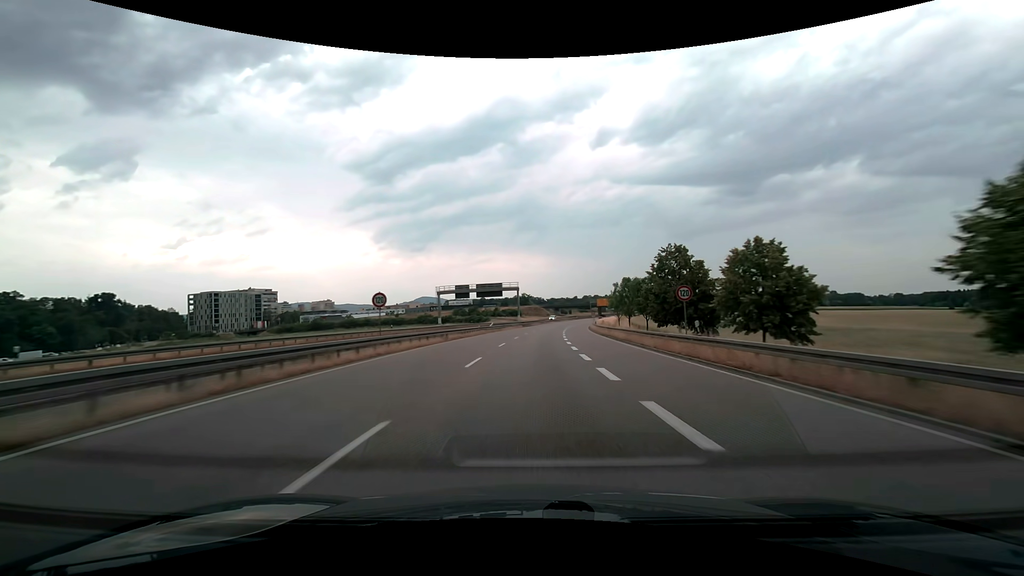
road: trunk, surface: asphalt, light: Day
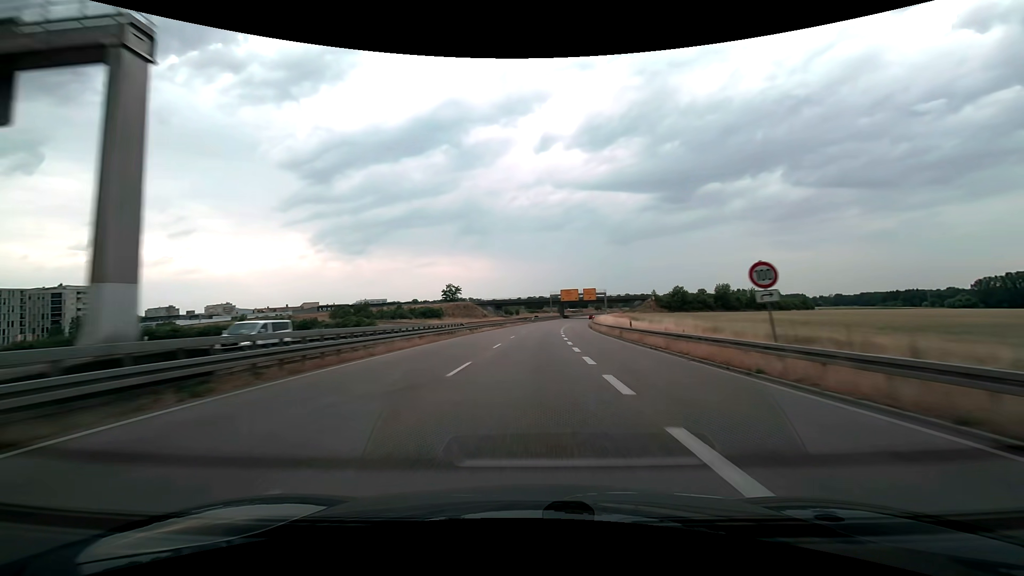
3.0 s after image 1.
(+5.0, +86.6) m; +7°
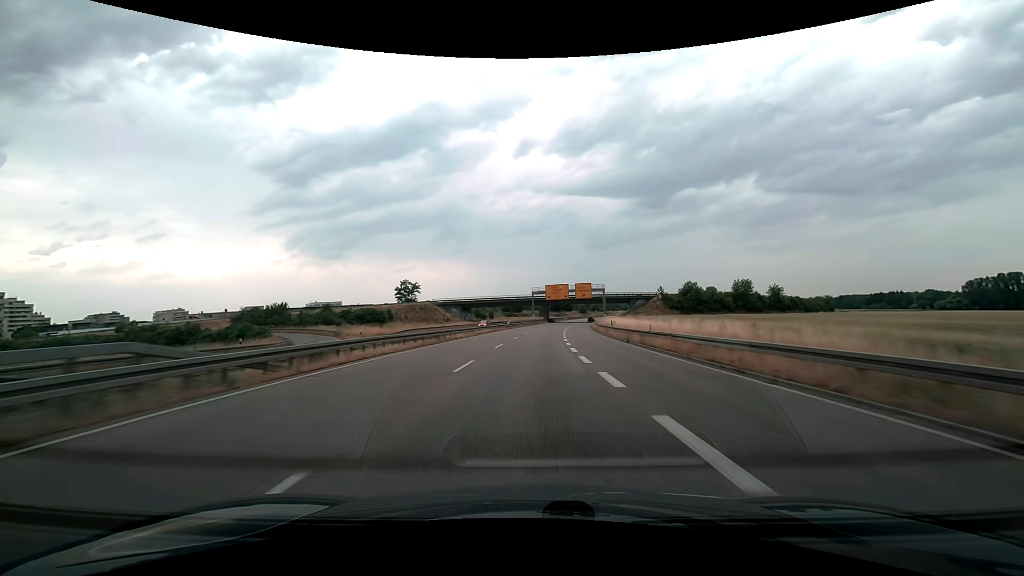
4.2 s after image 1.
(+0.8, +35.5) m; +2°
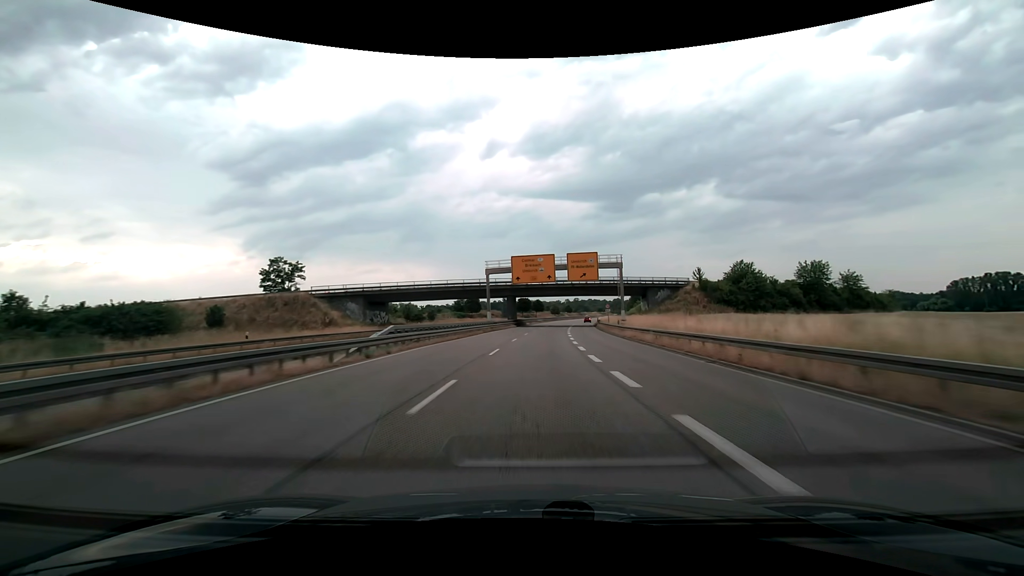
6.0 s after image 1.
(+1.8, +54.2) m; +4°
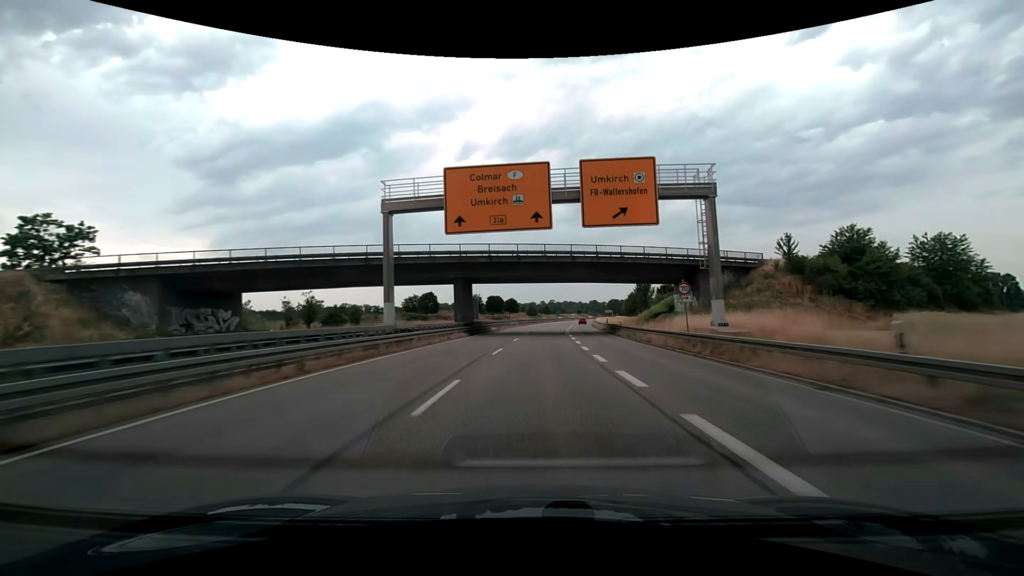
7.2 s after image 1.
(+0.9, +36.0) m; +3°
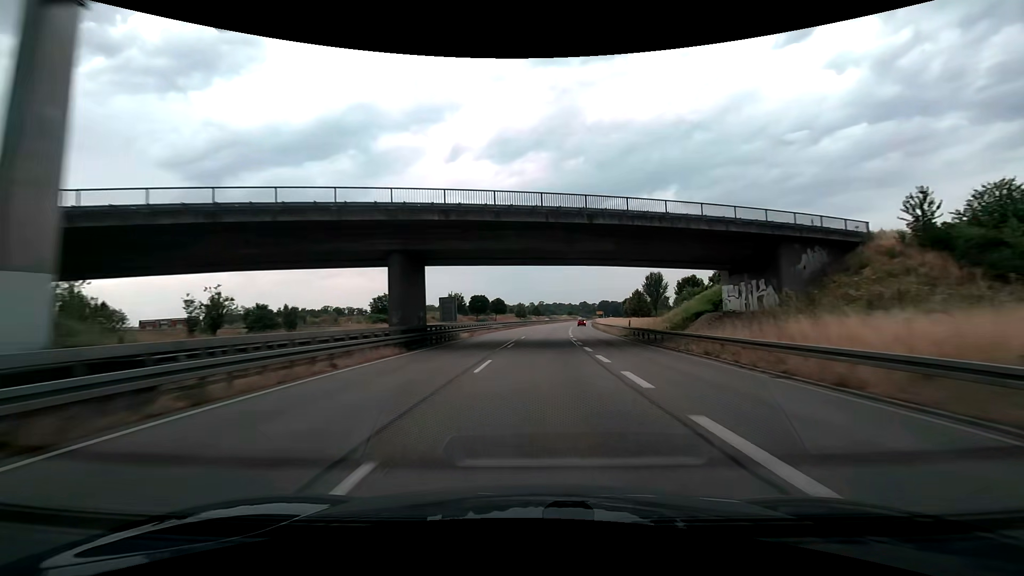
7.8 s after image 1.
(+0.2, +18.0) m; +1°
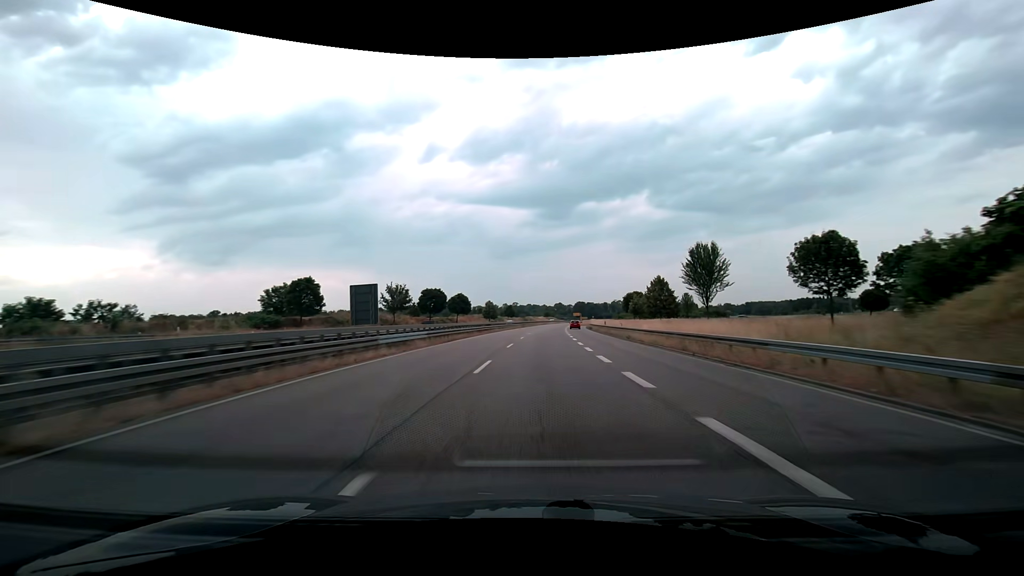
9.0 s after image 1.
(+0.8, +36.3) m; +3°
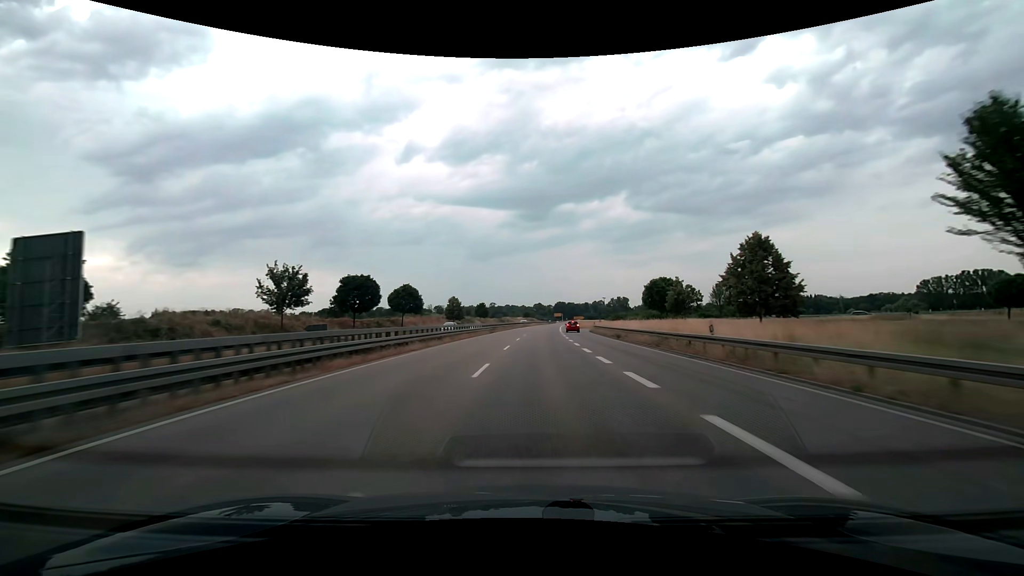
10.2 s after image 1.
(+1.1, +36.5) m; +3°
(0, +10) (0, +20) (0, +30) (+1, +40) (+1, +50) (+2, +60) (+2, +70) (+3, +80) (+3, +90) (+4, +100) m
